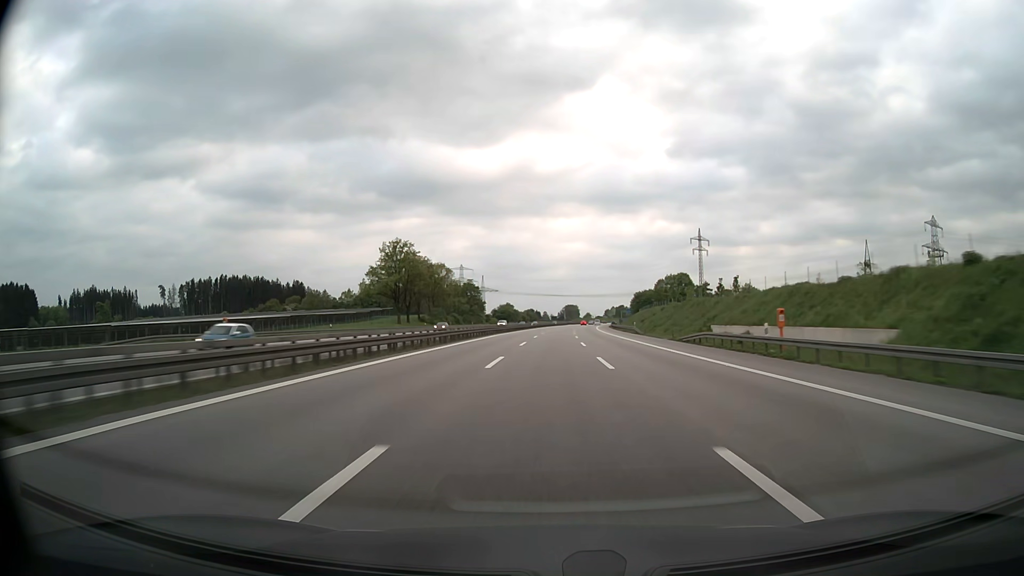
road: motorway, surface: asphalt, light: Day
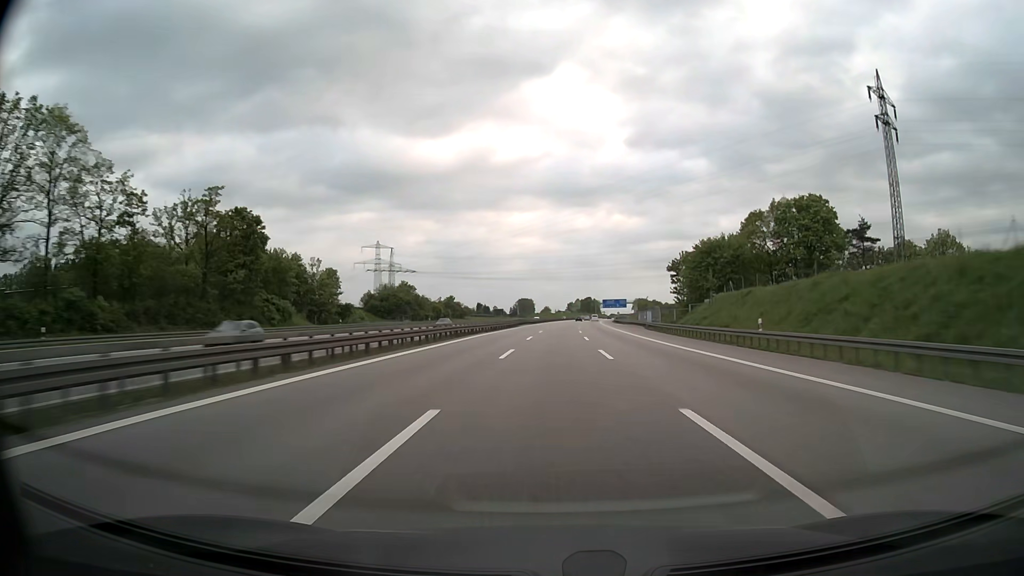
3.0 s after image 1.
(+4.9, +141.8) m; +4°
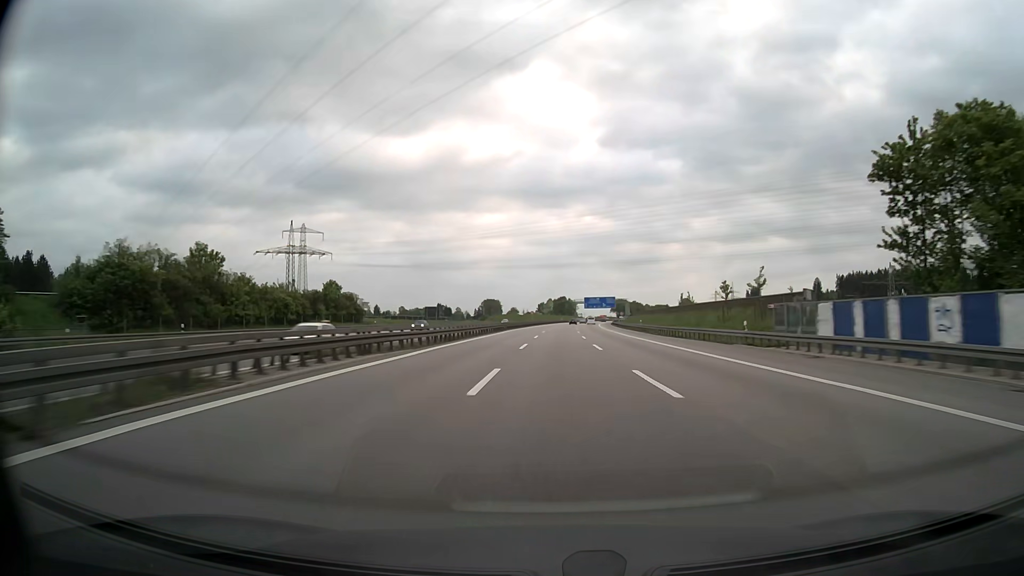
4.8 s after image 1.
(+1.8, +81.9) m; +3°
(0, +10) (0, +20) (0, +30) (0, +40) (+1, +50) (+1, +60) (+1, +70) (+2, +80) (+2, +90) (+3, +100) m
